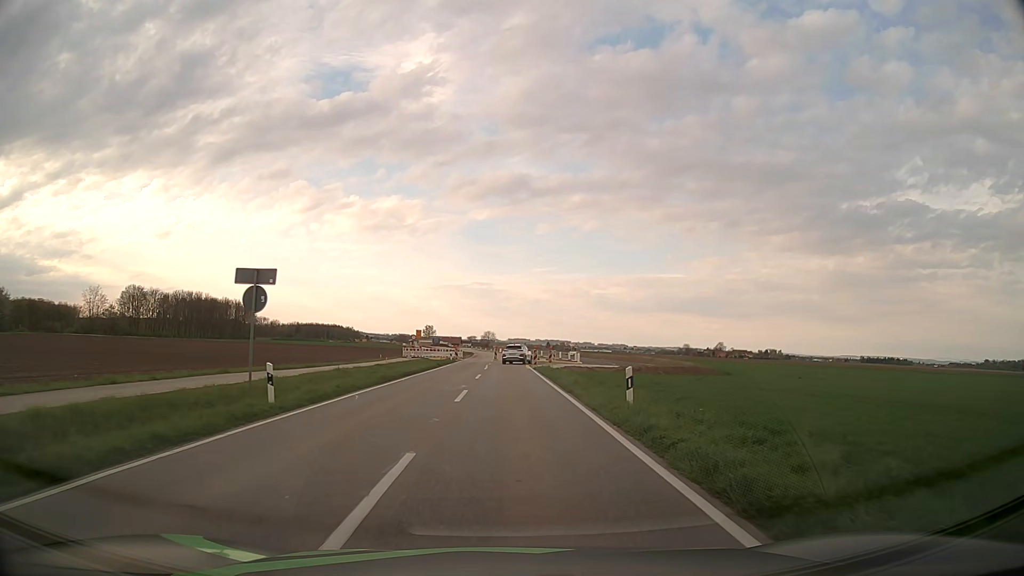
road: tertiary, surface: asphalt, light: Day
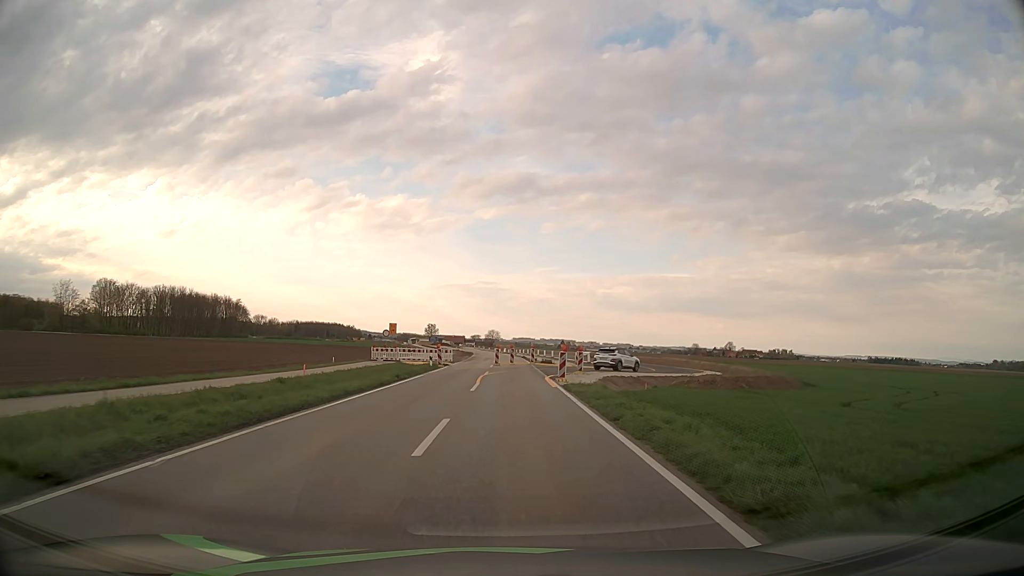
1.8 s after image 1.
(-0.1, +19.5) m; -1°
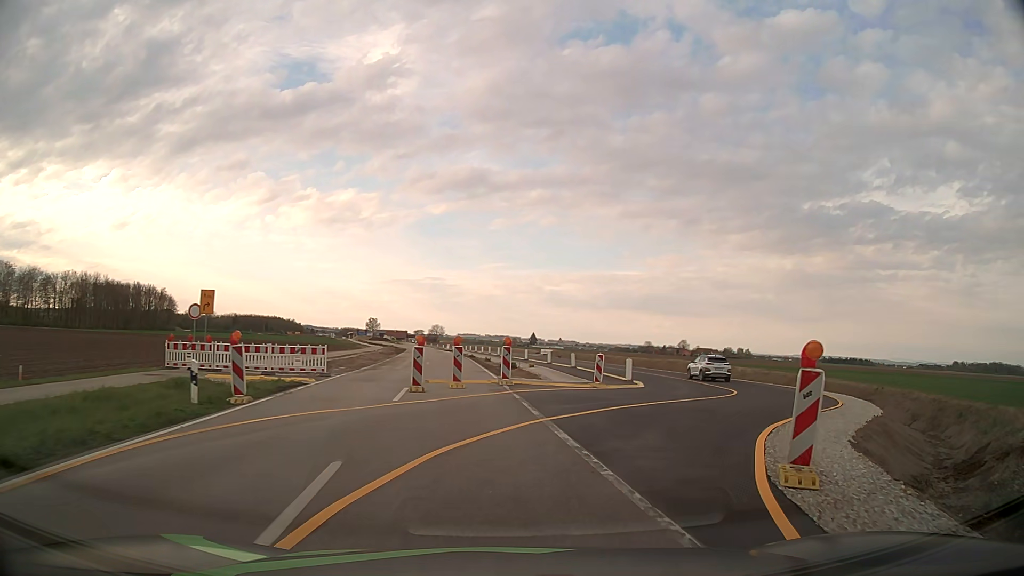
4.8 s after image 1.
(+0.1, +29.2) m; +4°
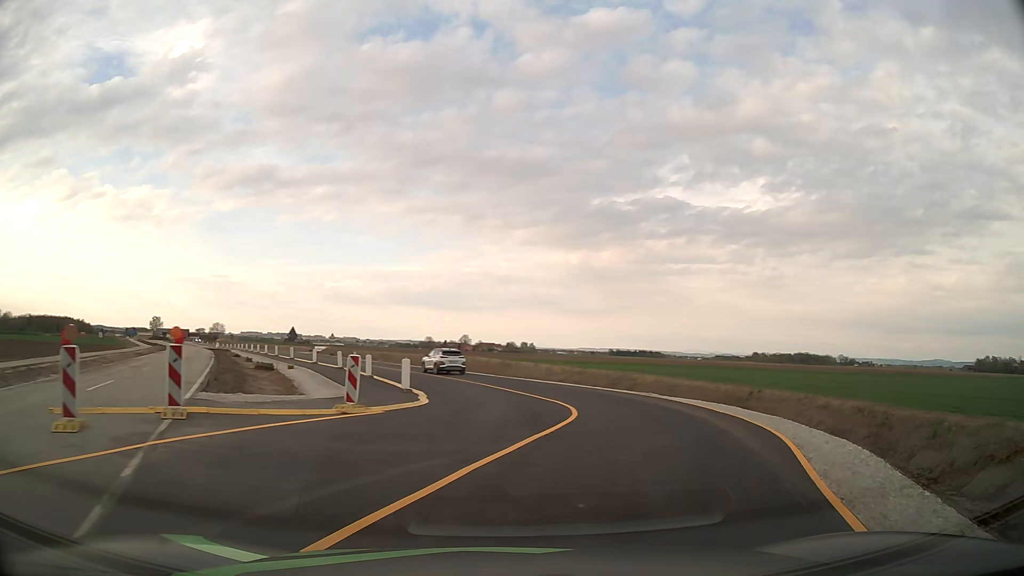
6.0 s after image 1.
(+1.5, +10.1) m; +19°
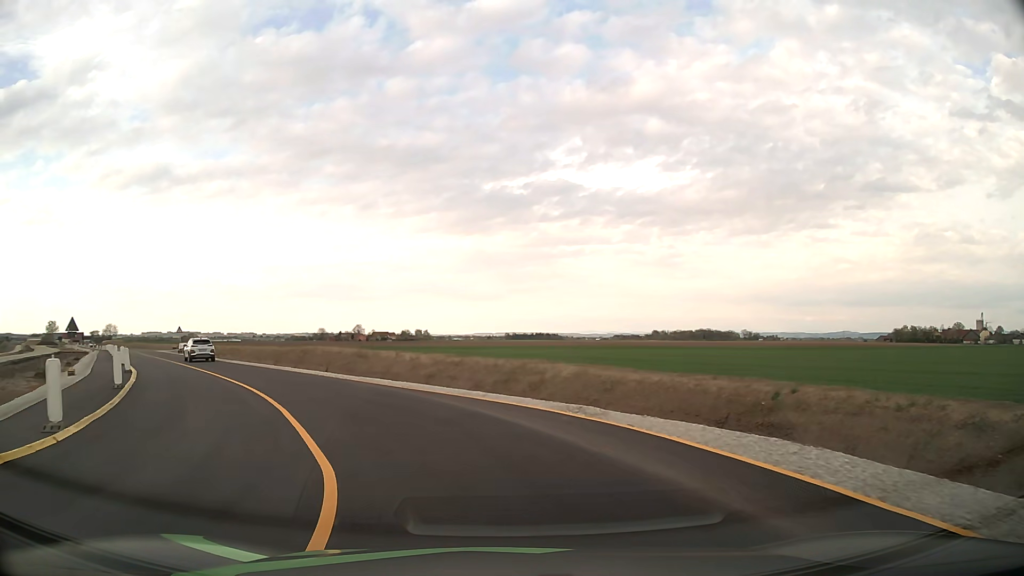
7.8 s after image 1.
(+2.3, +14.5) m; +10°
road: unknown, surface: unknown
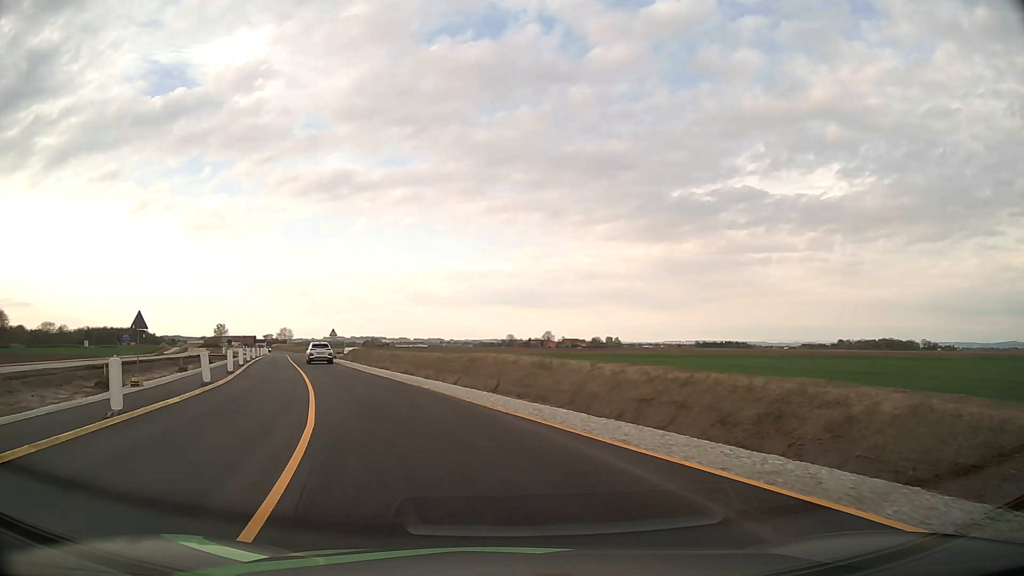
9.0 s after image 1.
(-1.4, +10.1) m; -16°
(-1, +10) (-4, +20) (-7, +29) (-10, +38) (-14, +48) (-17, +57) (-21, +67) (-24, +76) (-27, +86) (-31, +95) m
